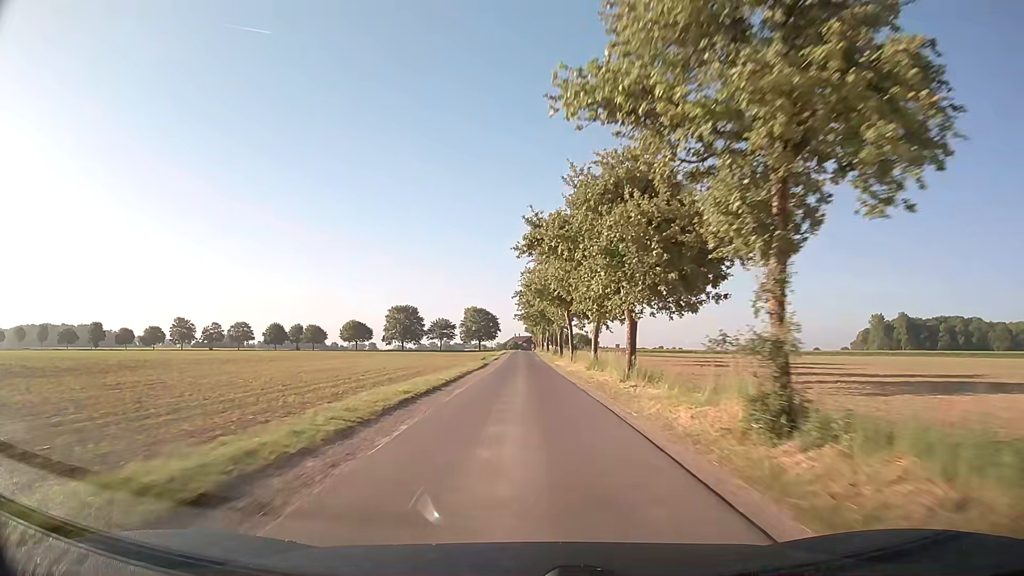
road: unclassified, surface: asphalt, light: Day
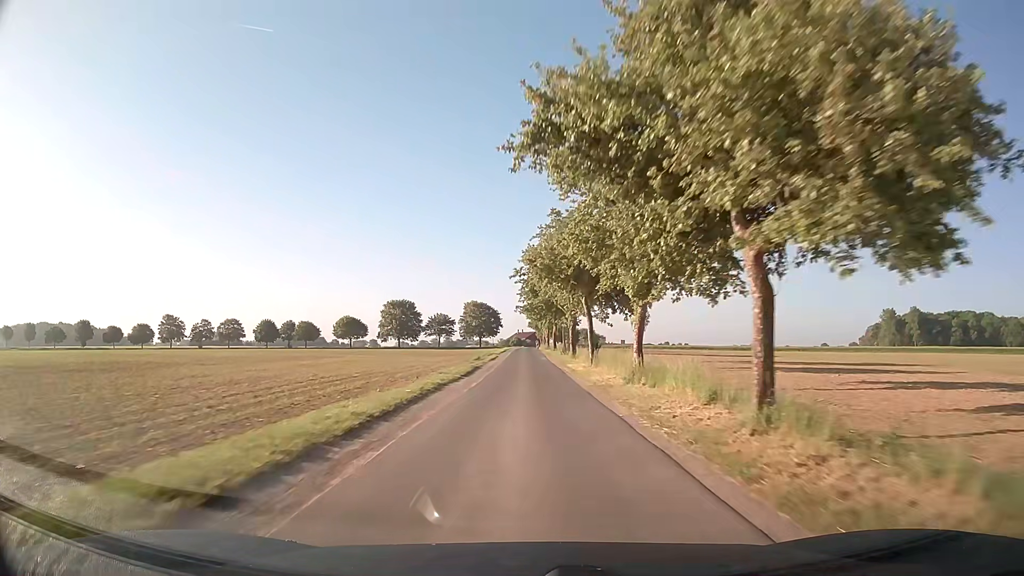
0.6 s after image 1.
(-0.1, +12.0) m; 0°
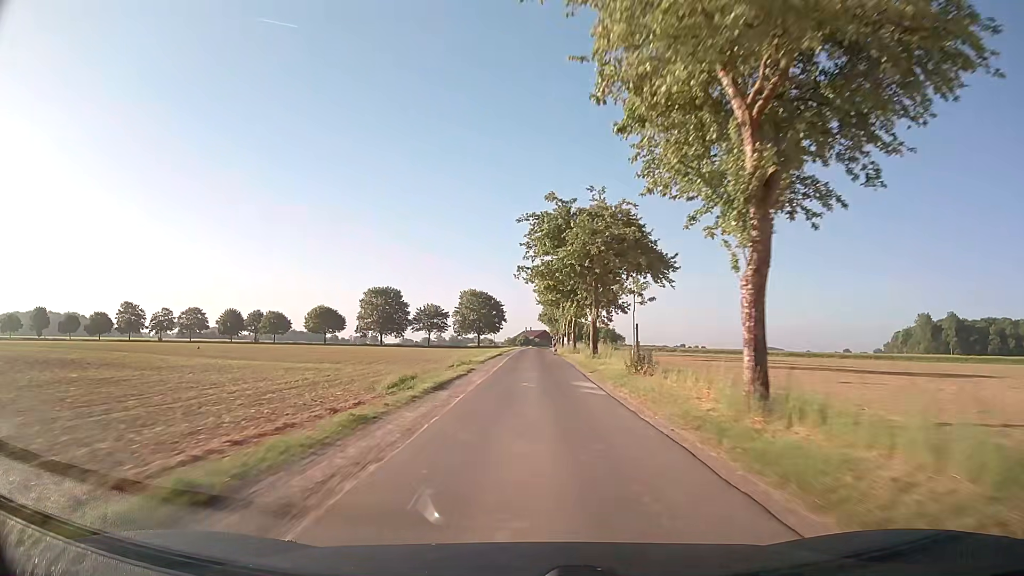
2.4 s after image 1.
(-0.6, +36.4) m; -1°
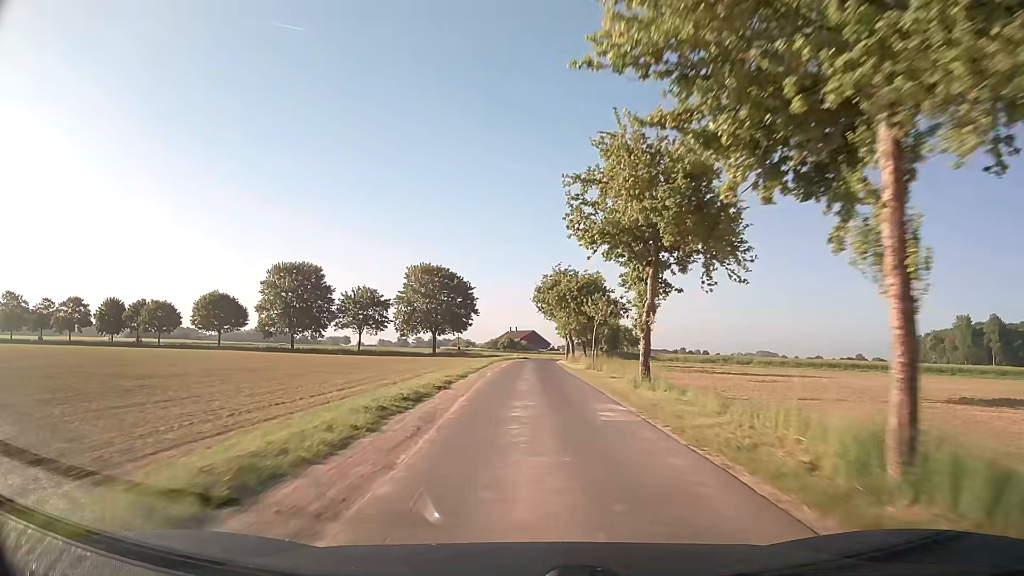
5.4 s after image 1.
(+0.1, +58.9) m; +1°
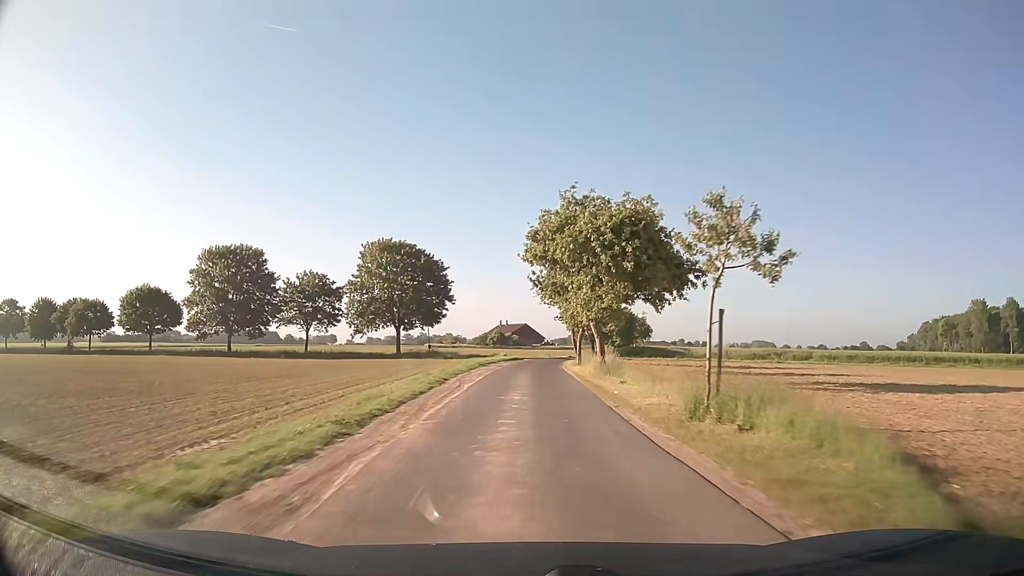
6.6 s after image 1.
(+0.2, +23.0) m; +1°
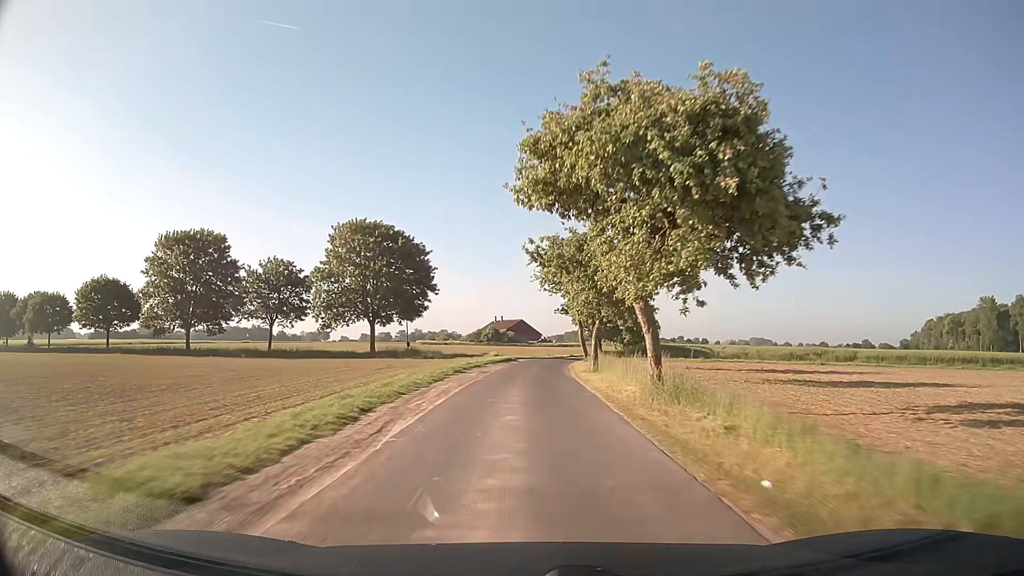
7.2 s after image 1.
(0.0, +11.4) m; 0°
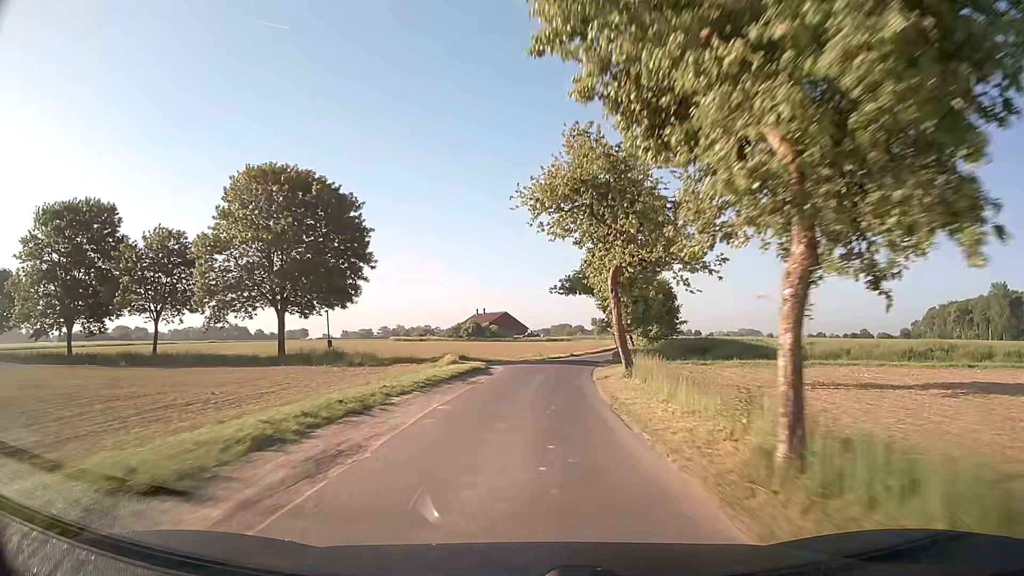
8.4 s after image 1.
(+0.3, +22.5) m; +2°
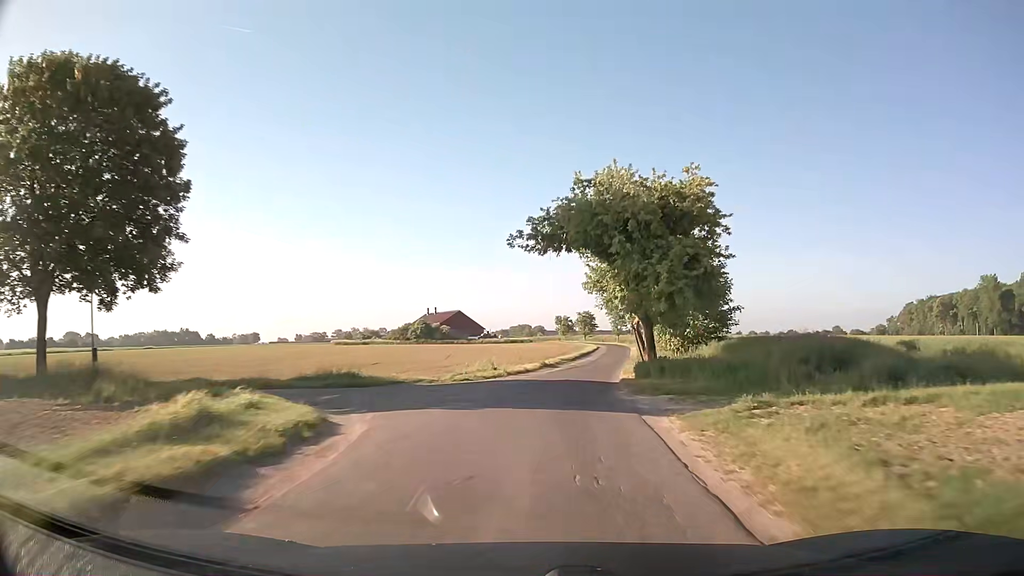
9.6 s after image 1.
(+0.4, +22.3) m; +3°
(0, +10) (+1, +20) (+2, +30) (+4, +40) (+6, +50) (+7, +59) (+9, +69) (+11, +79) (+12, +89) (+13, +99) m
